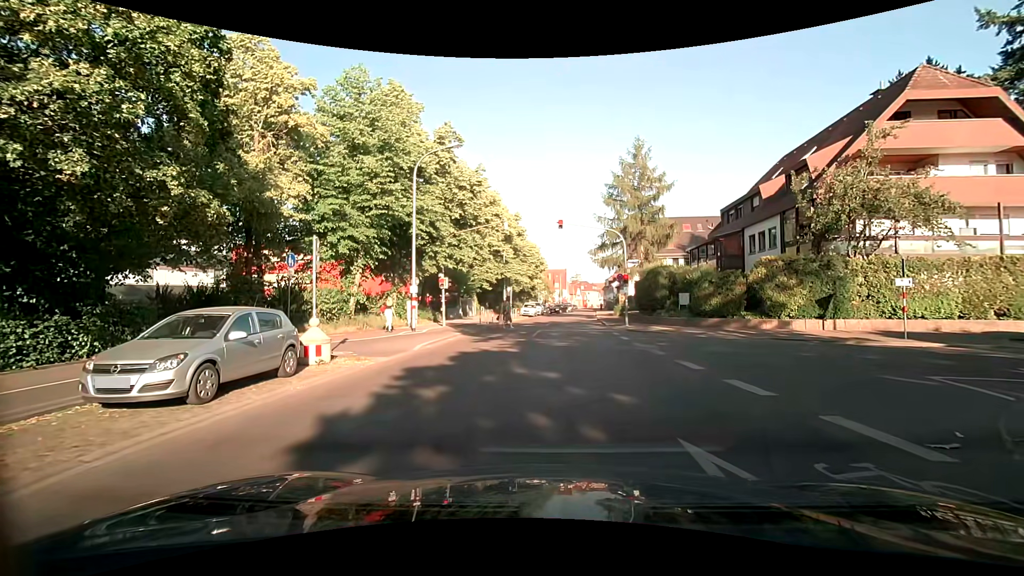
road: unclassified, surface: asphalt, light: Day
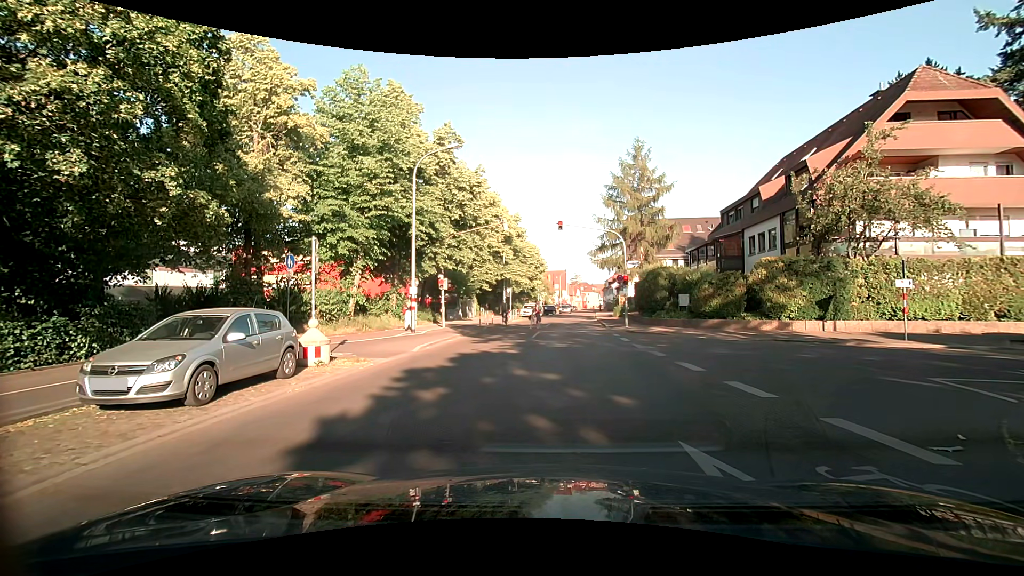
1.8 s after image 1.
(0.0, +0.1) m; 0°
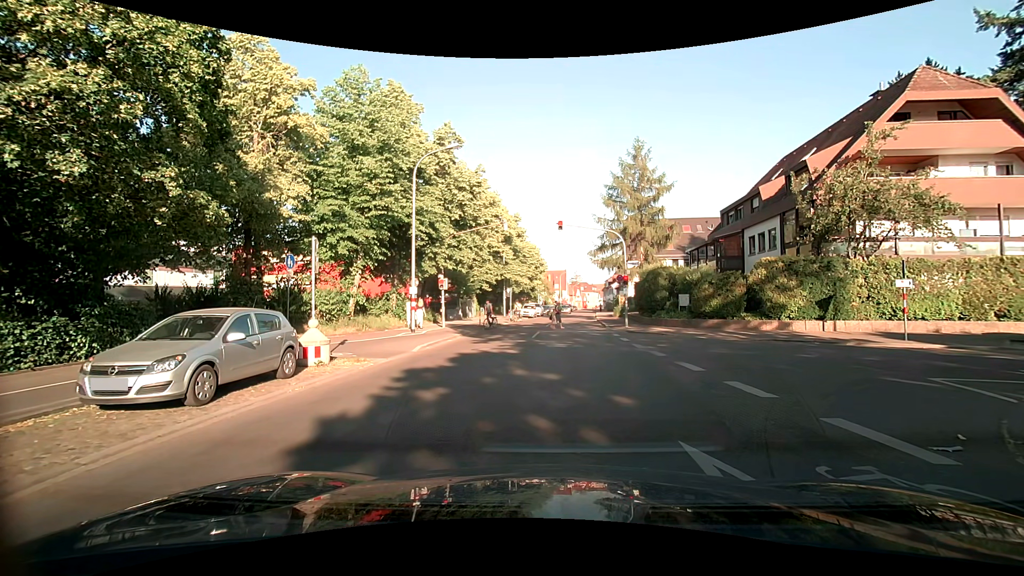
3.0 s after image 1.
(0.0, 0.0) m; 0°
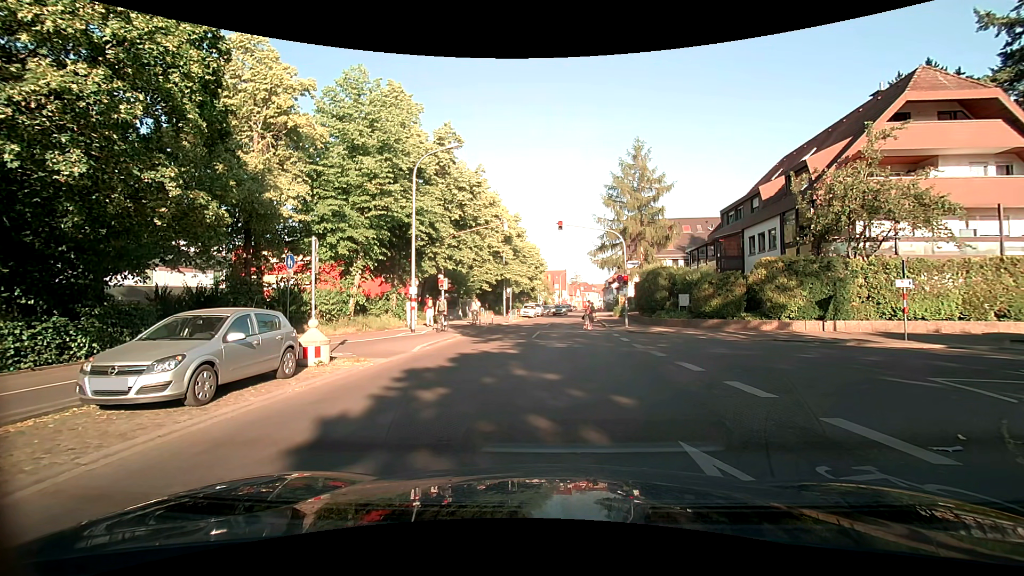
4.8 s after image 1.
(0.0, 0.0) m; 0°
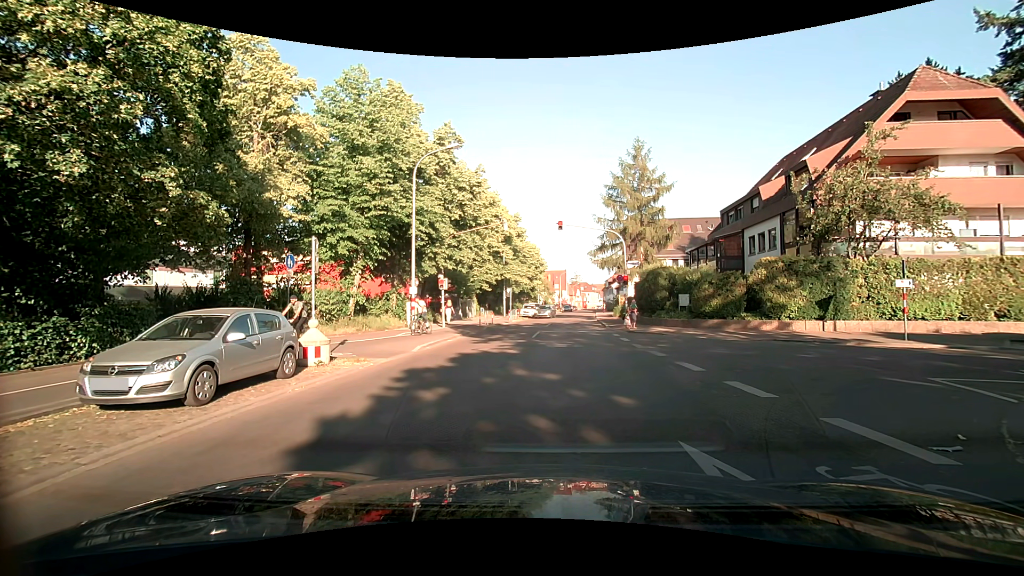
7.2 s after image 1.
(0.0, 0.0) m; 0°
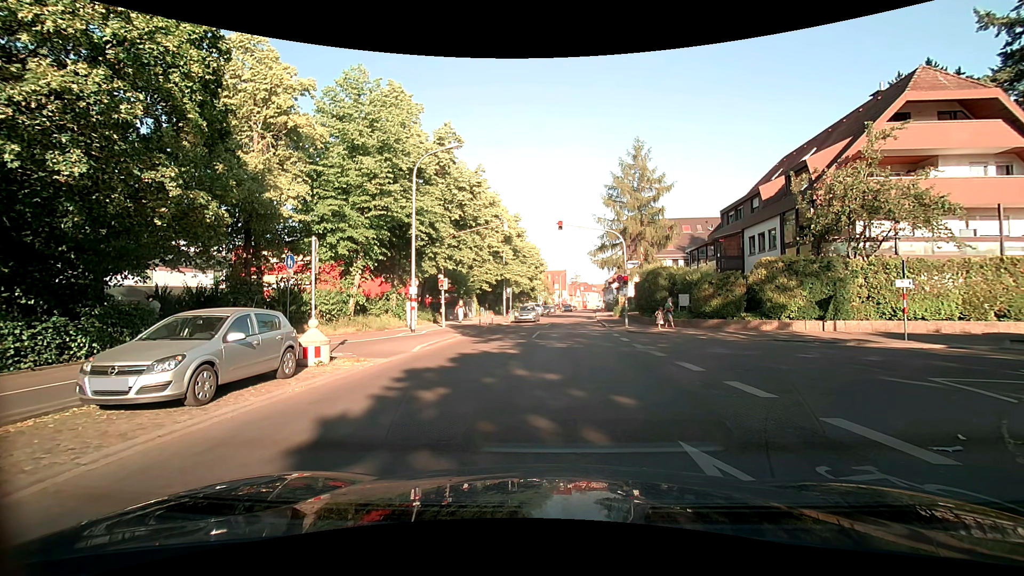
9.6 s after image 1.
(0.0, 0.0) m; 0°
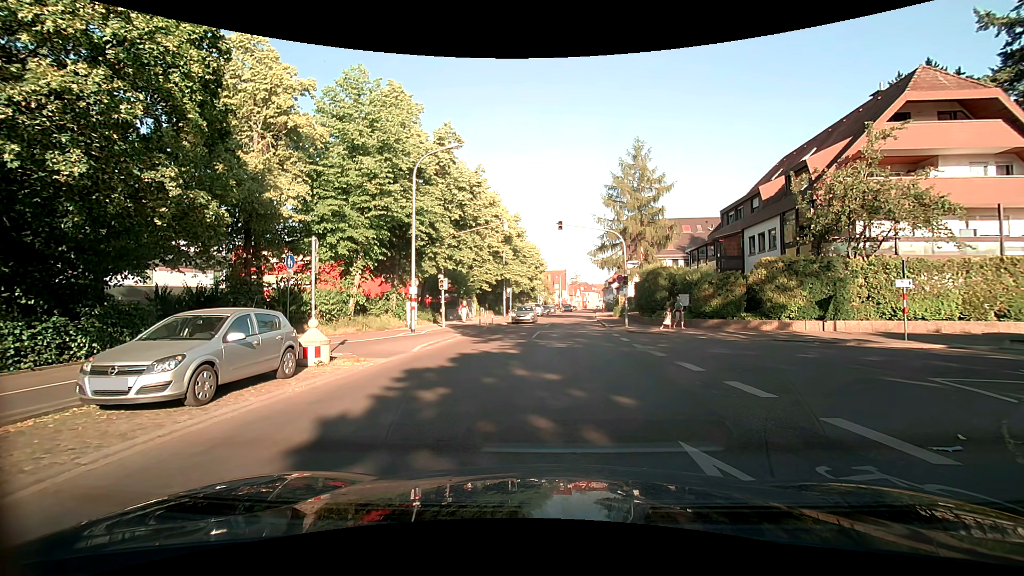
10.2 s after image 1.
(0.0, 0.0) m; 0°
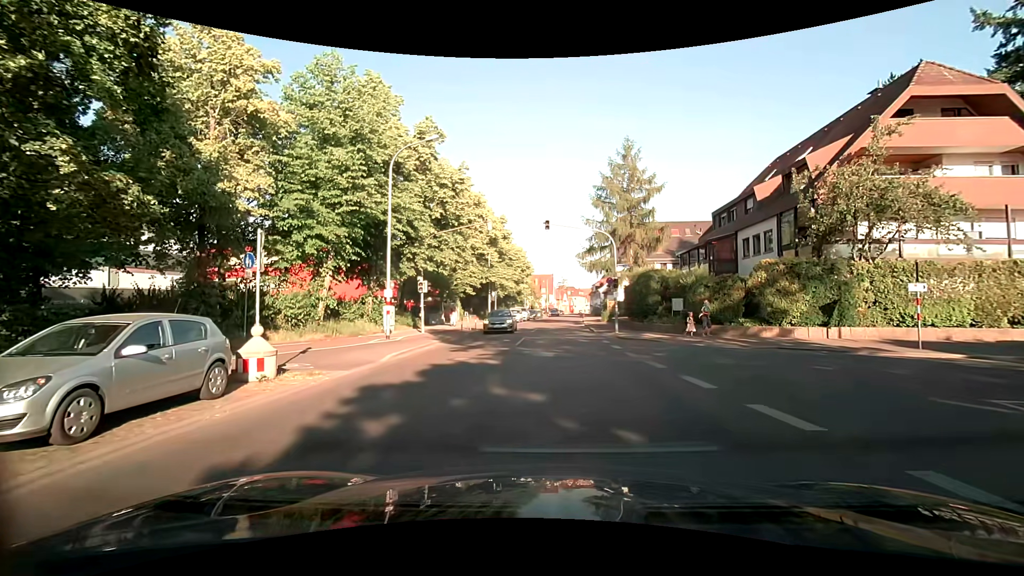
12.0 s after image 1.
(0.0, +2.0) m; +3°
(0, +10) (0, +20) (+1, +30) (+1, +40) (+1, +50) (+2, +60) (+3, +70) (+3, +80) (+4, +90) (+5, +100) m
